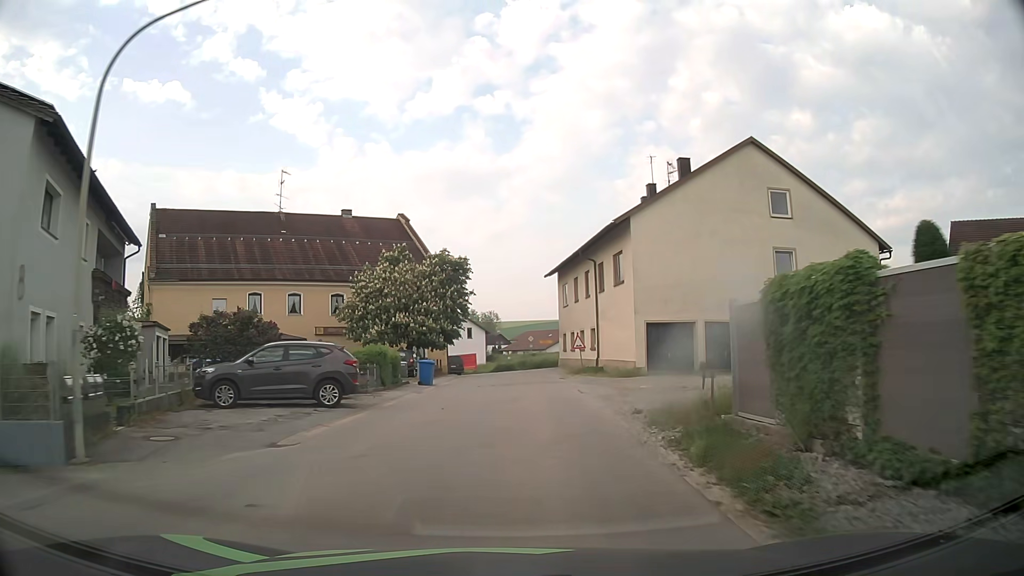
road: tertiary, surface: asphalt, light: Day
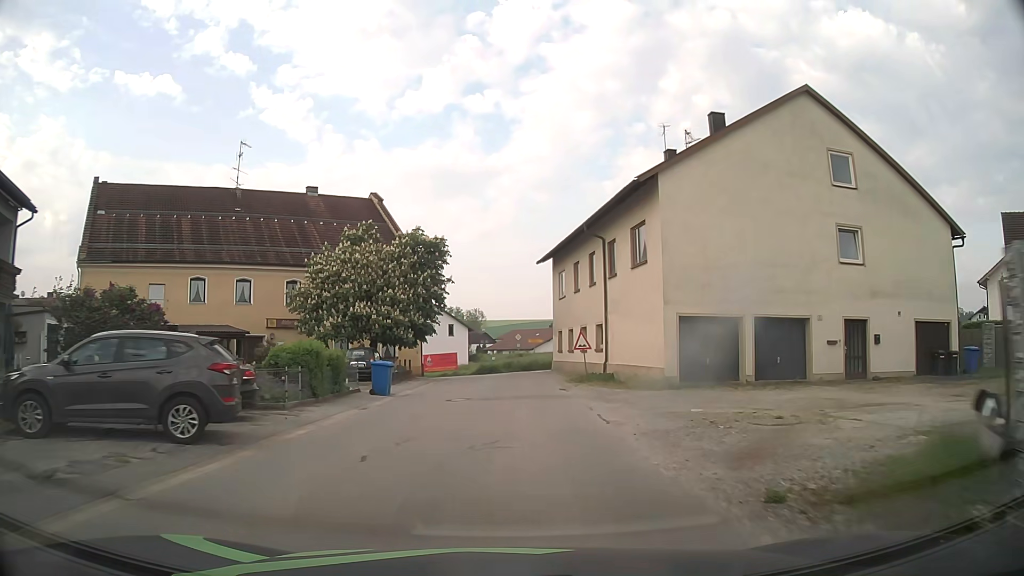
(+0.1, +7.3) m; +1°
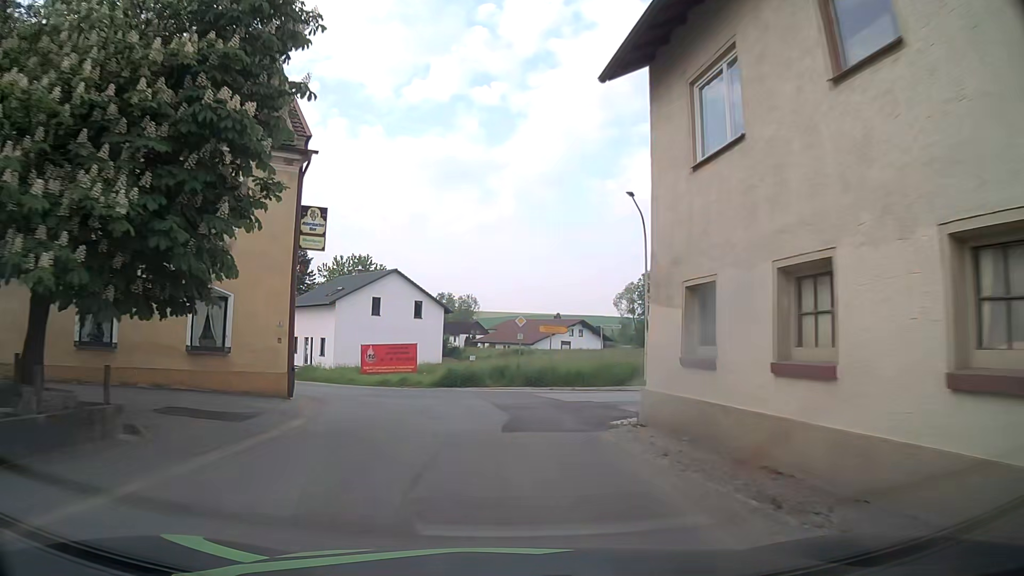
(+0.2, +26.6) m; 0°
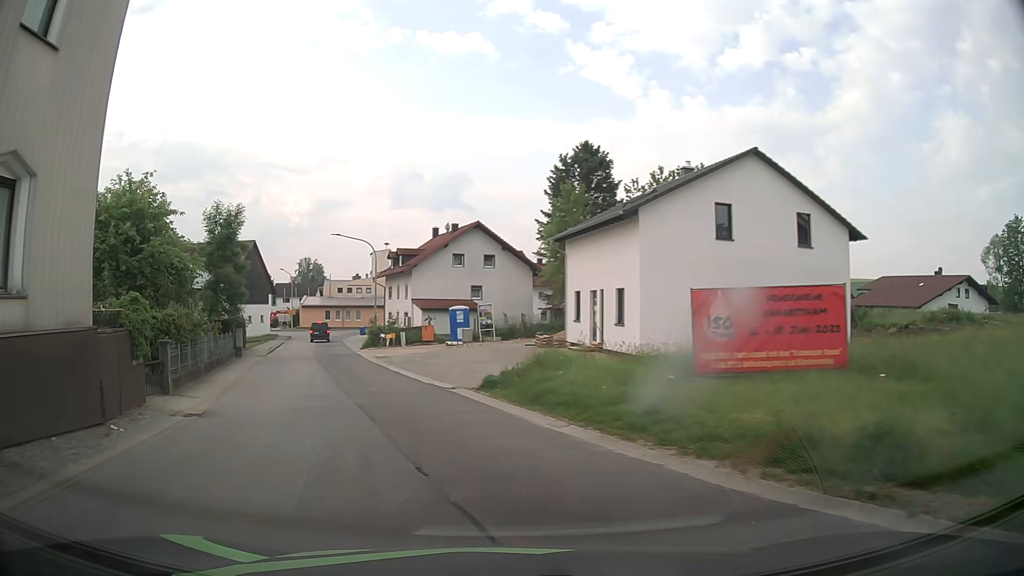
(-4.3, +26.7) m; -27°
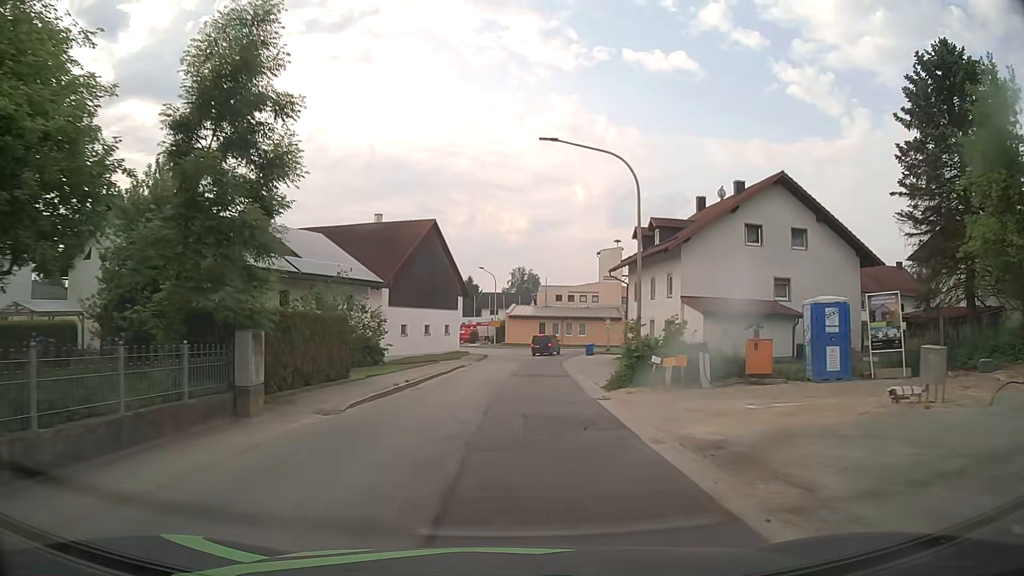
(-6.1, +23.9) m; -20°
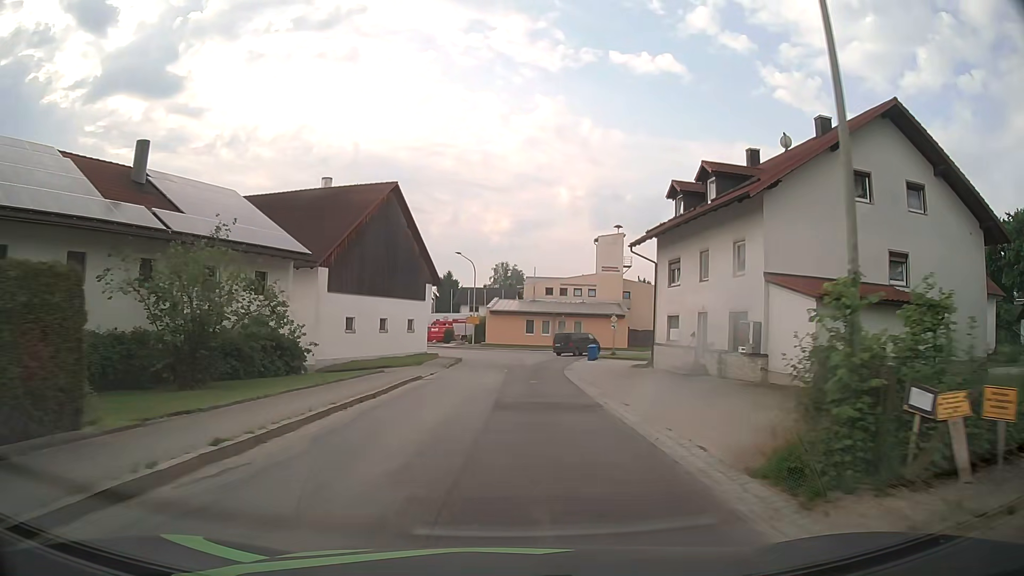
(+0.1, +13.5) m; +2°
